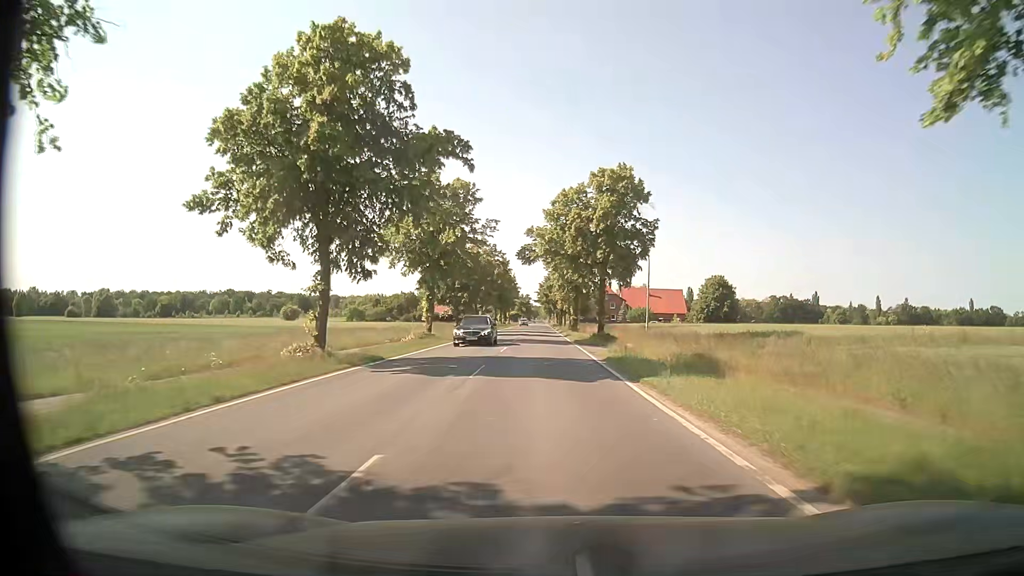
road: secondary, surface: asphalt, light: Day
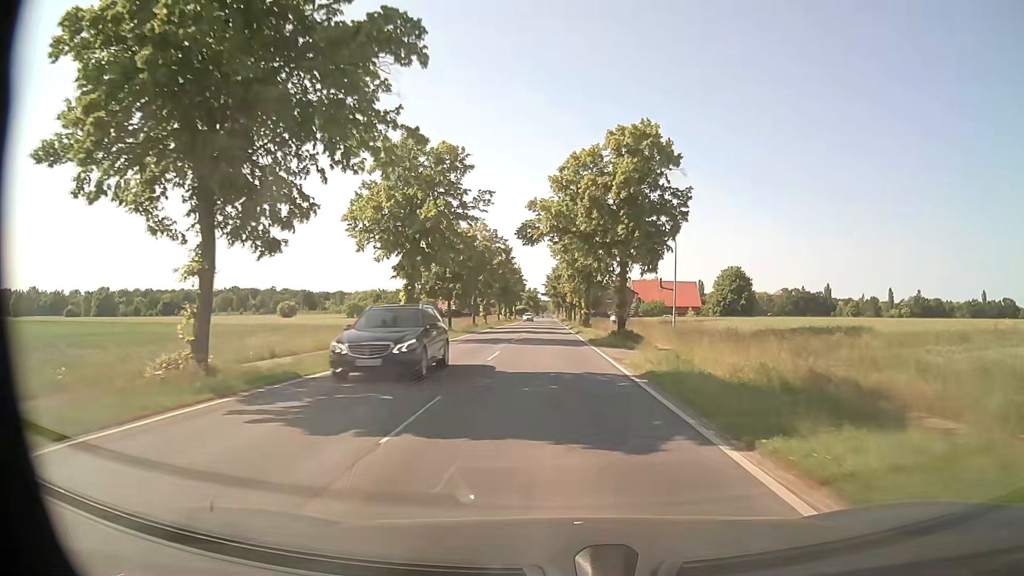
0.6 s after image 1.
(0.0, +8.1) m; 0°
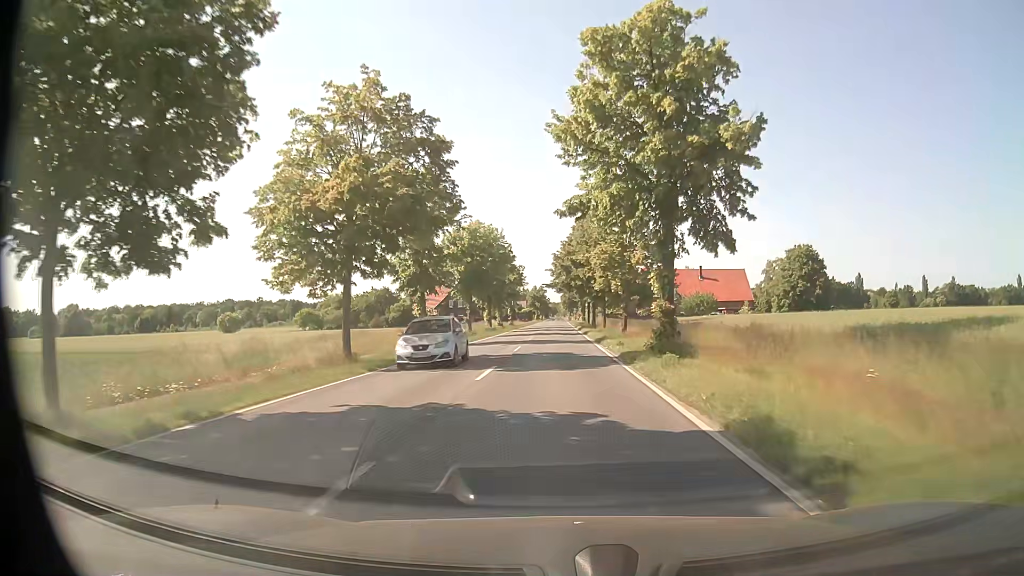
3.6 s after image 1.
(-0.6, +40.5) m; 0°
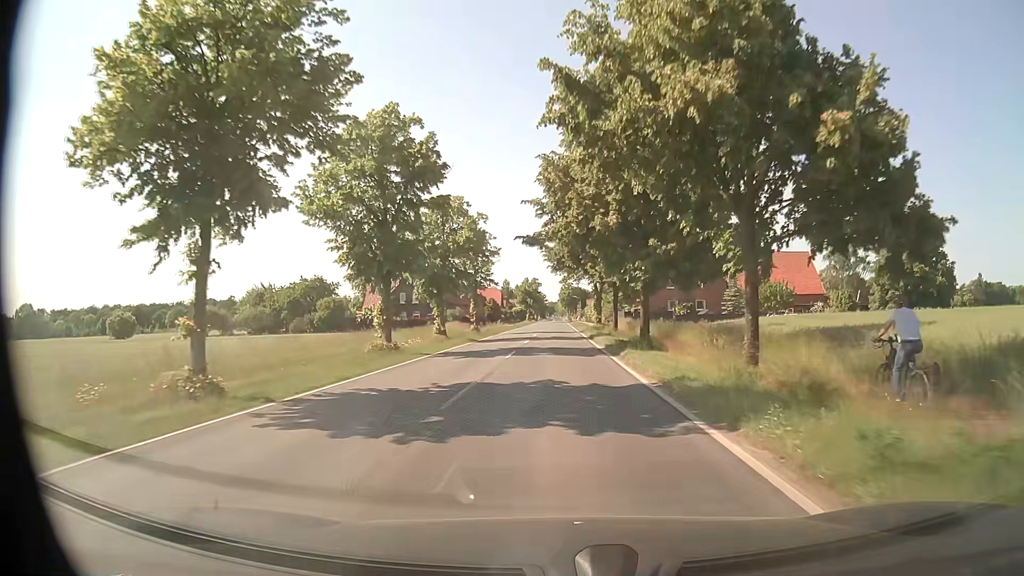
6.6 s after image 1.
(-0.5, +40.5) m; -1°
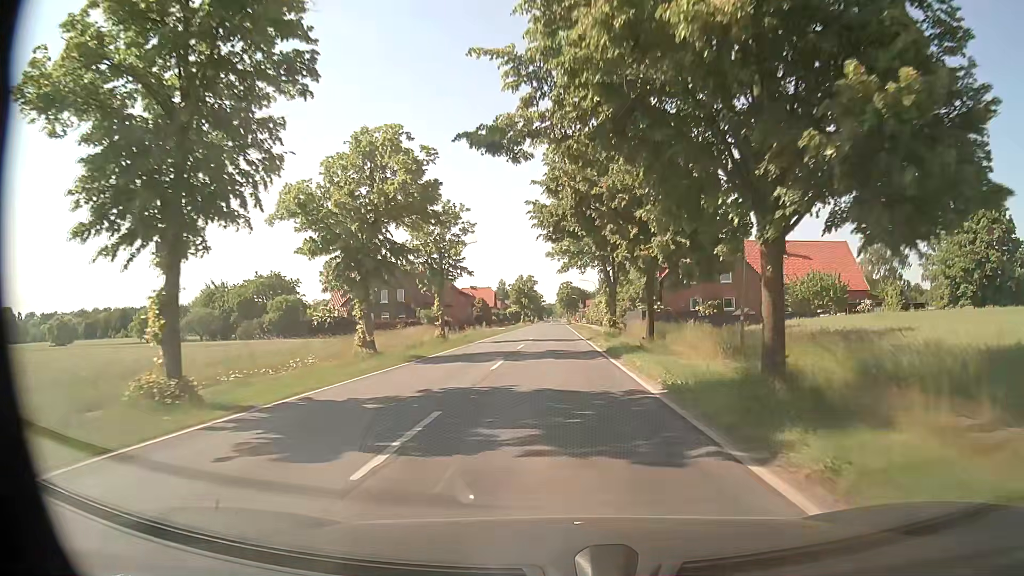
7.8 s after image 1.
(0.0, +16.2) m; 0°
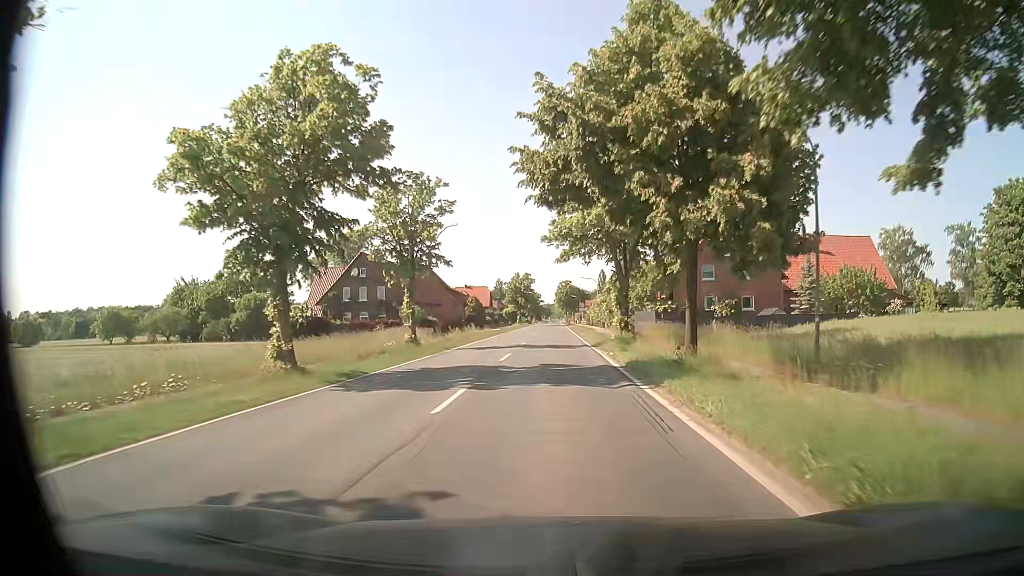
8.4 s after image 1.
(0.0, +8.1) m; 0°
